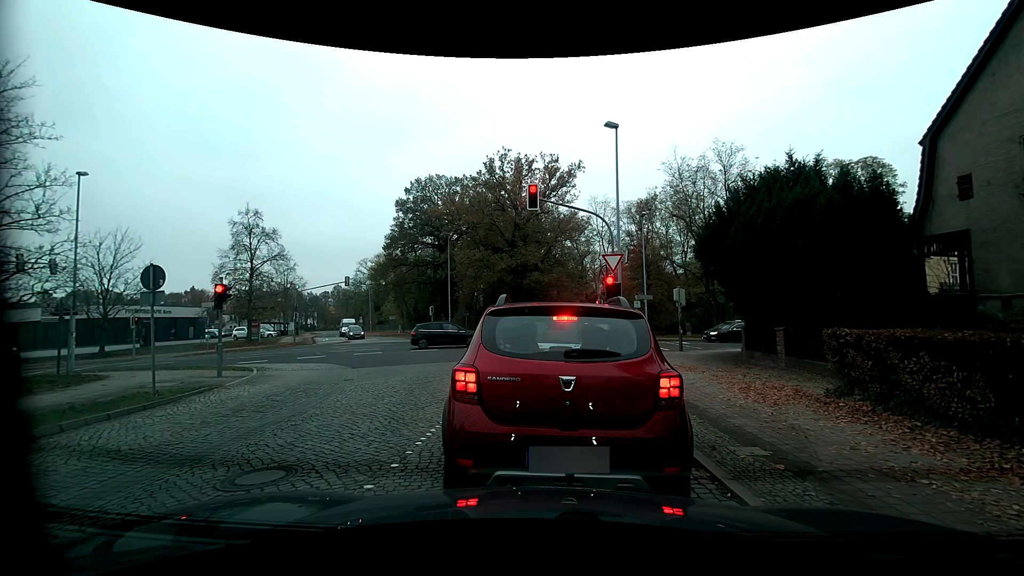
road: residential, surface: sett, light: Day
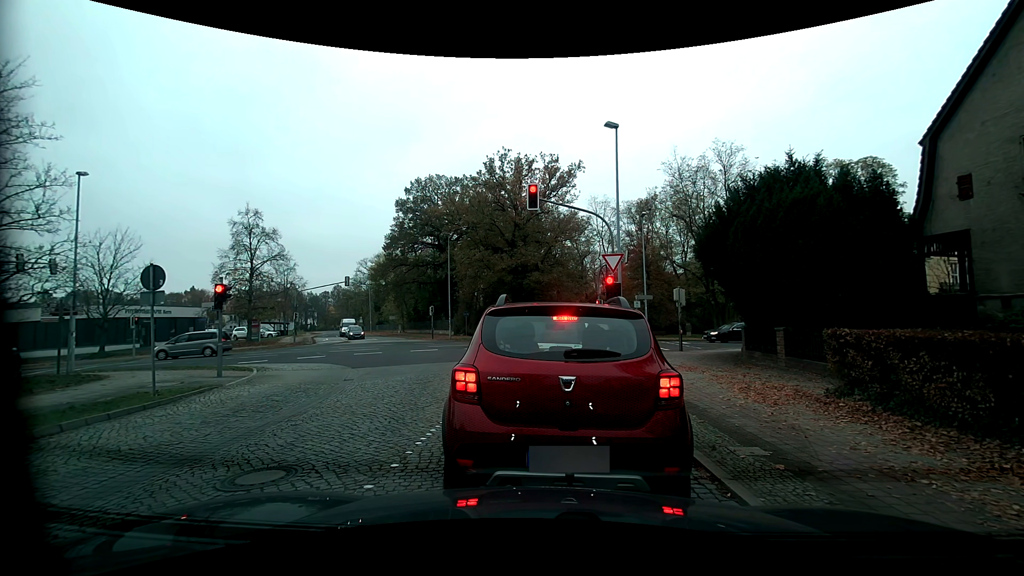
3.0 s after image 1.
(0.0, 0.0) m; 0°
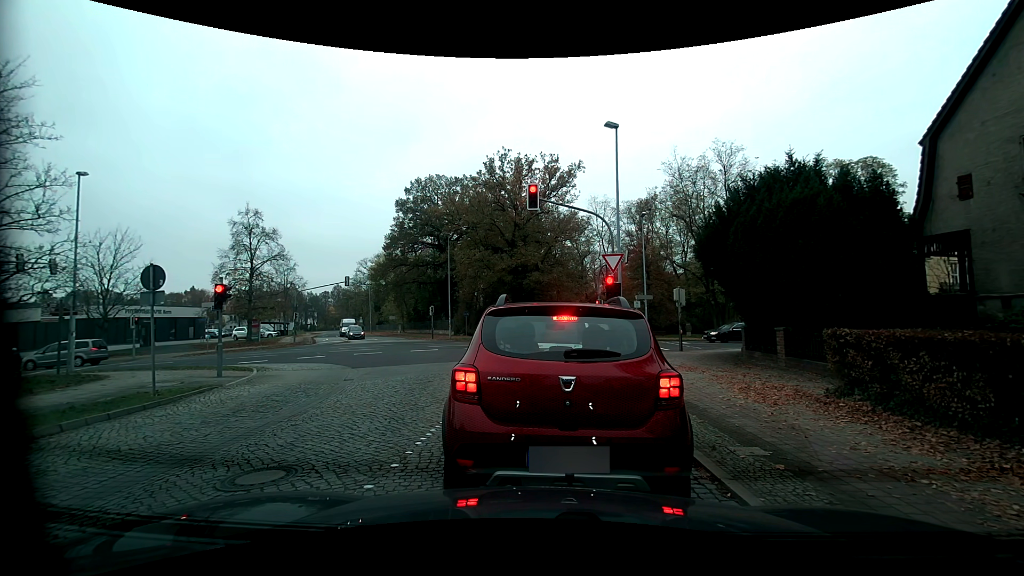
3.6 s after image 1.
(0.0, 0.0) m; 0°
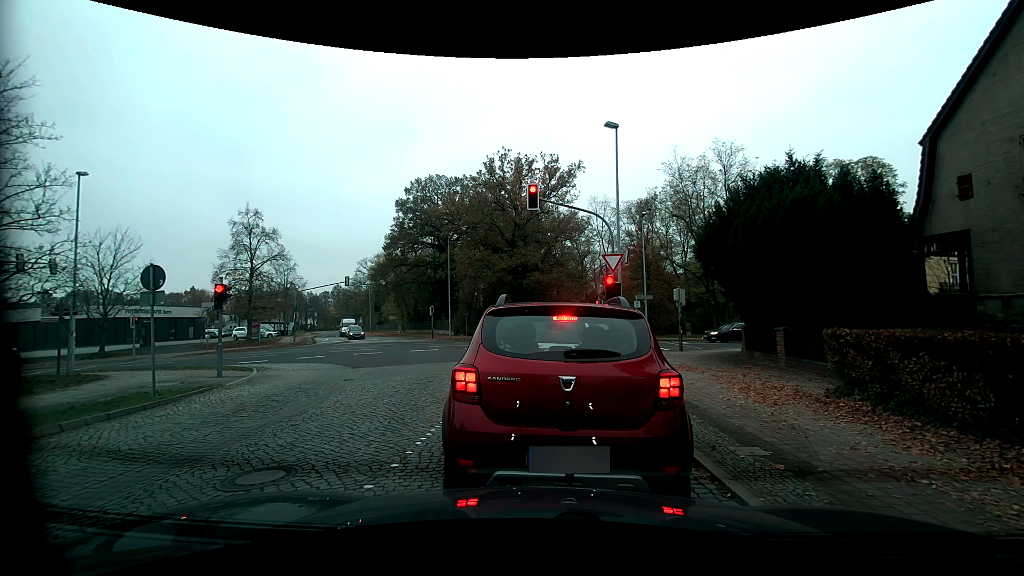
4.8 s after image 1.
(0.0, 0.0) m; 0°
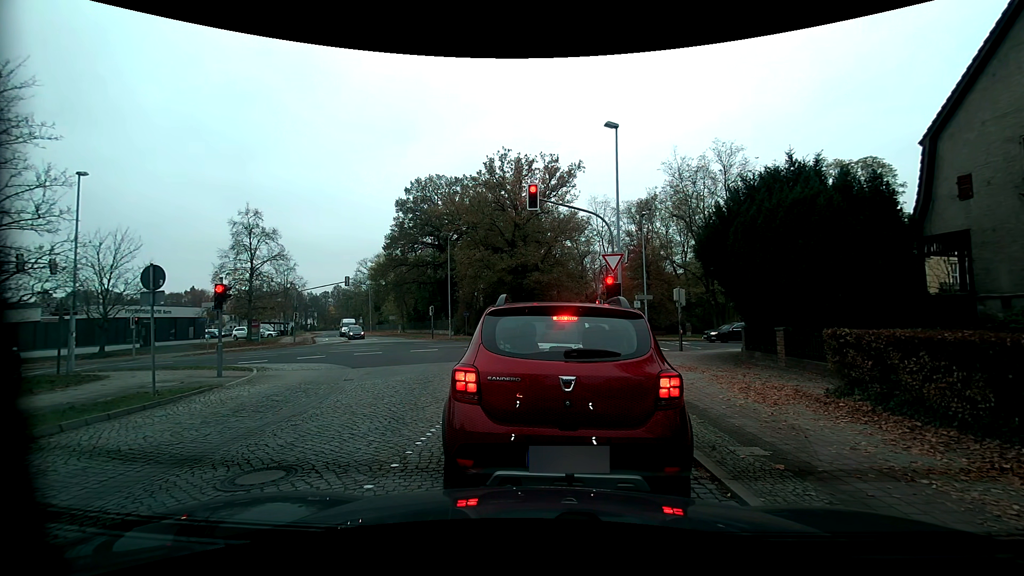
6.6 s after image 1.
(0.0, 0.0) m; 0°
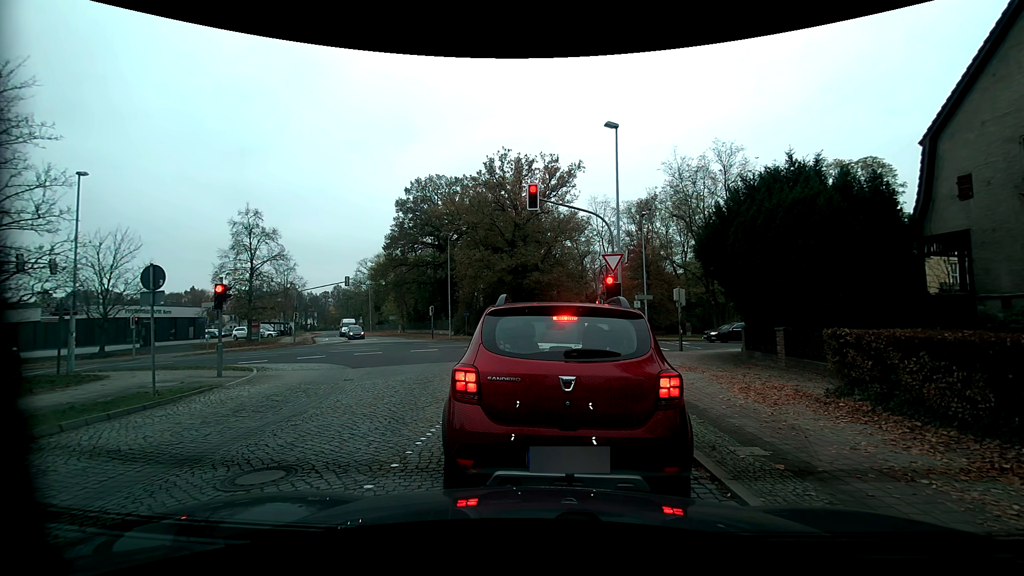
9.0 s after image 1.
(0.0, 0.0) m; 0°
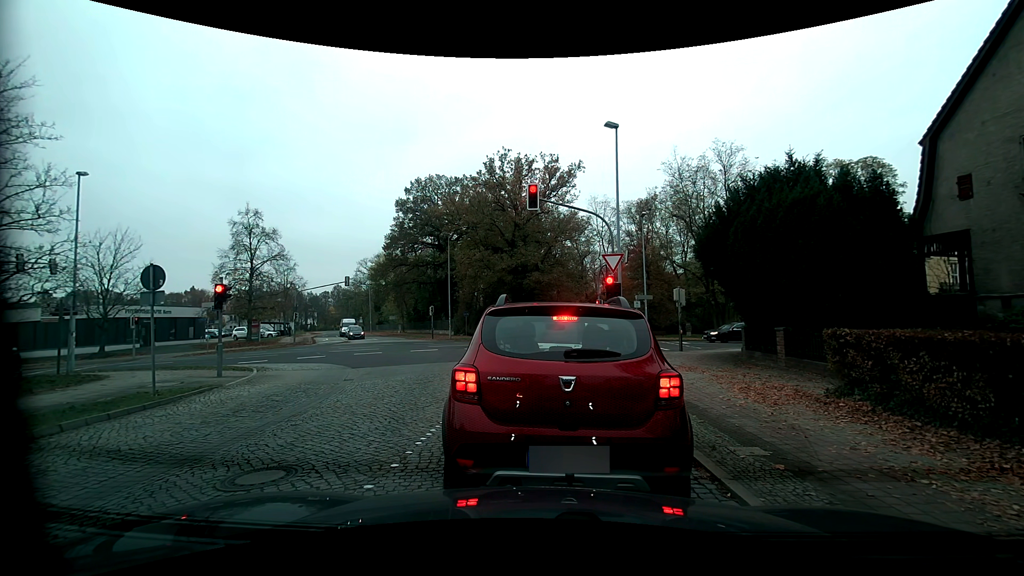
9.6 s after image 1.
(0.0, 0.0) m; 0°
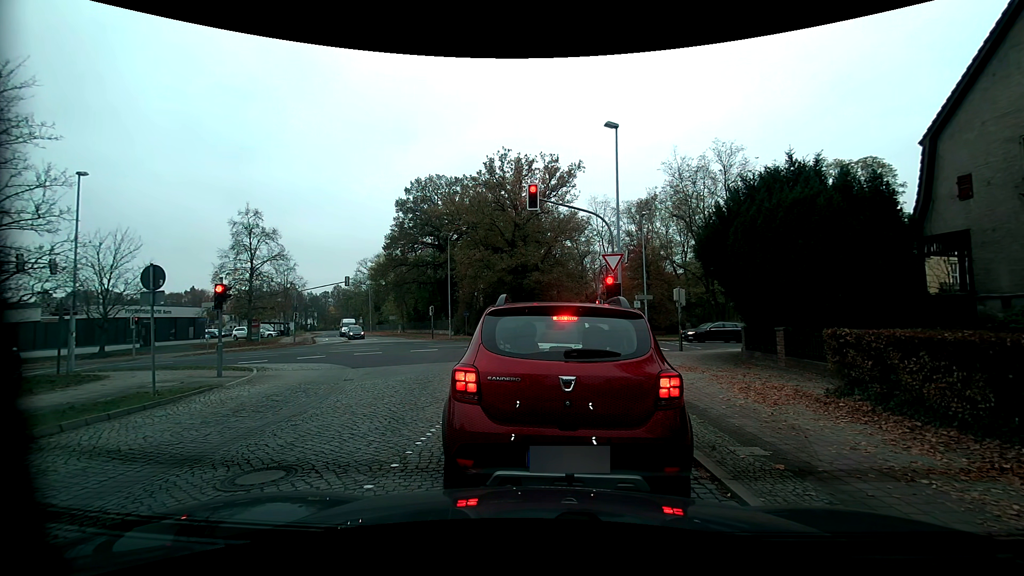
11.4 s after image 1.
(0.0, 0.0) m; 0°
